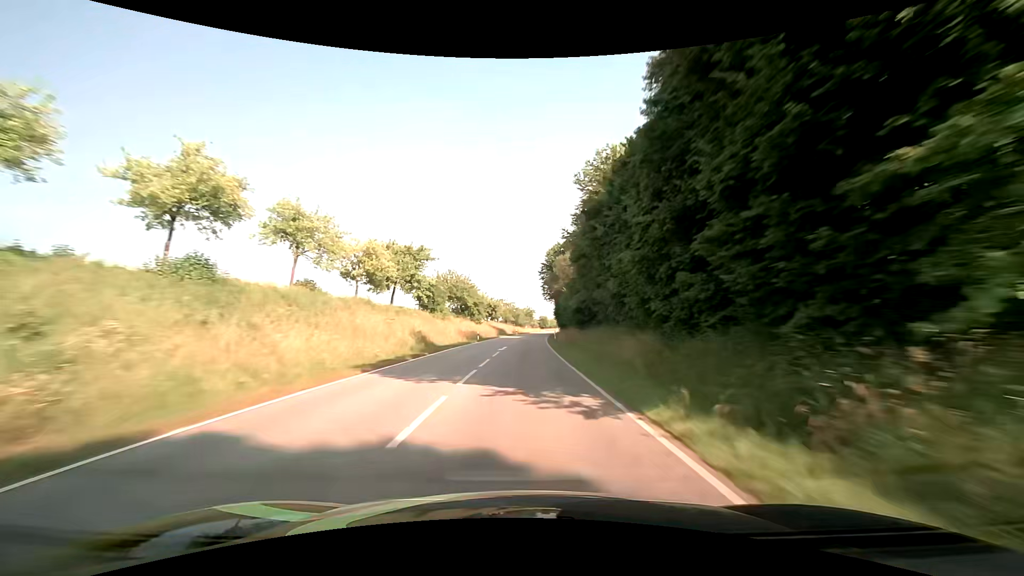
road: secondary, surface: asphalt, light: Day
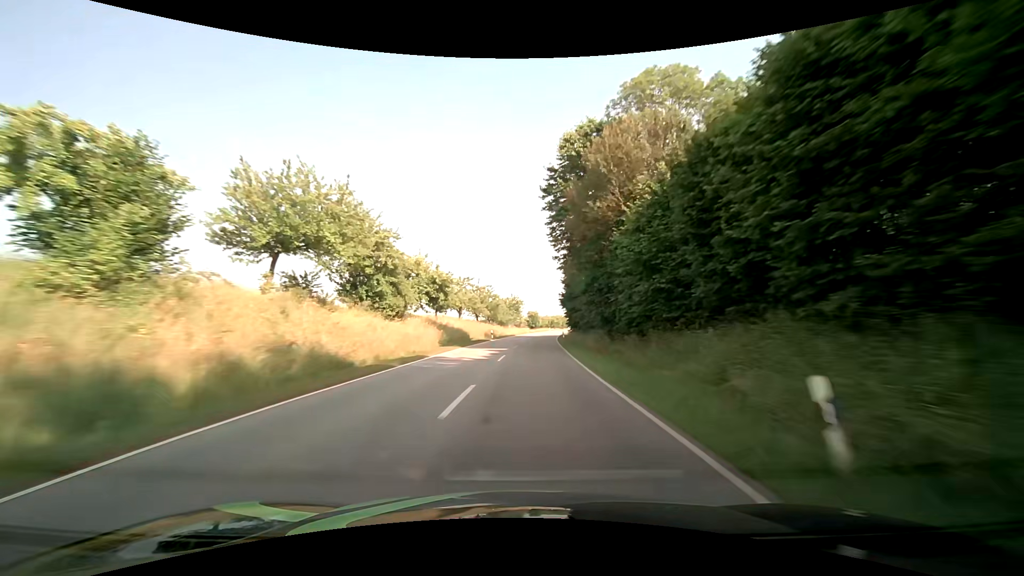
(+0.6, +46.6) m; +2°
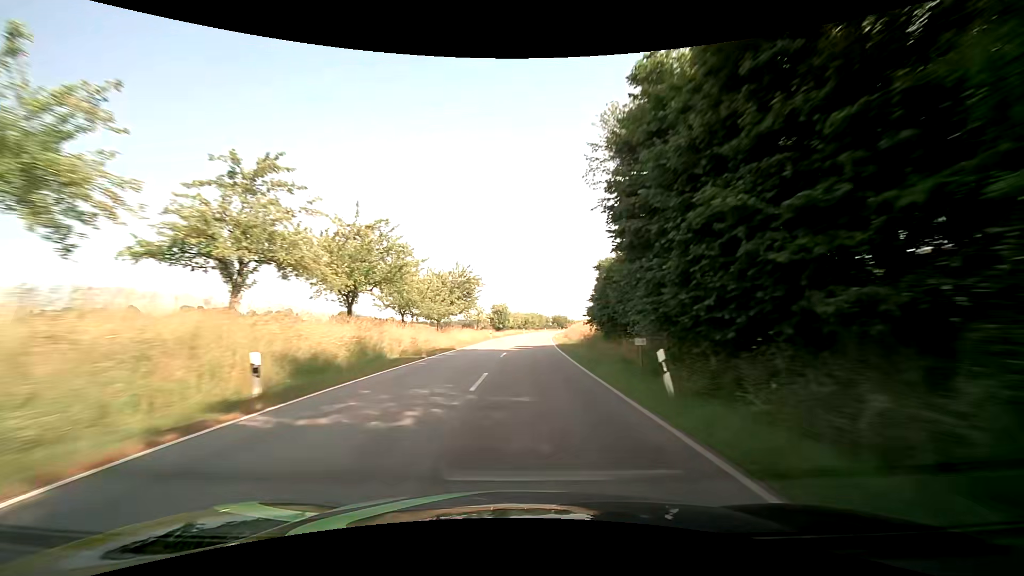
(+1.4, +44.9) m; +3°
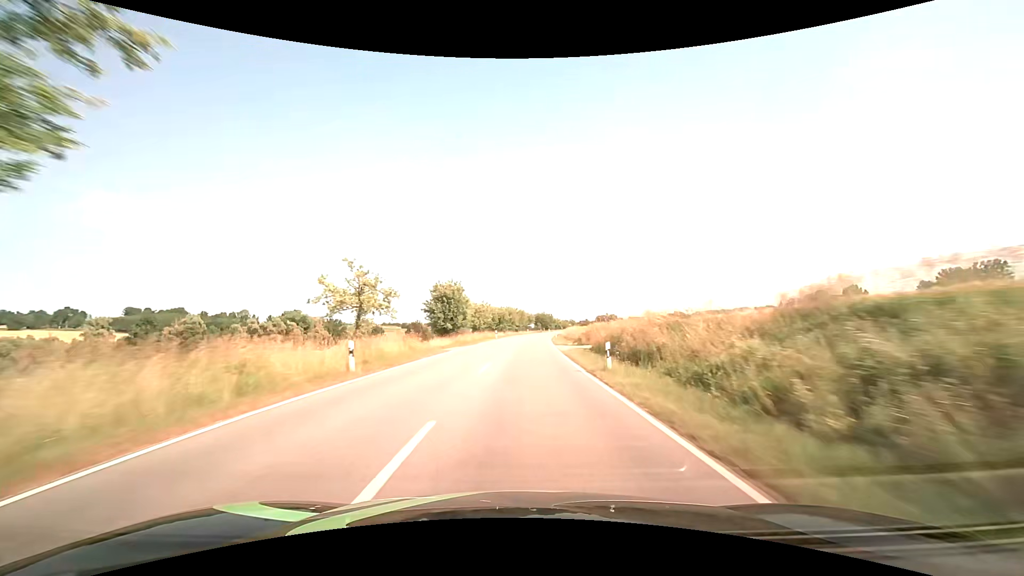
(+1.3, +43.5) m; +3°
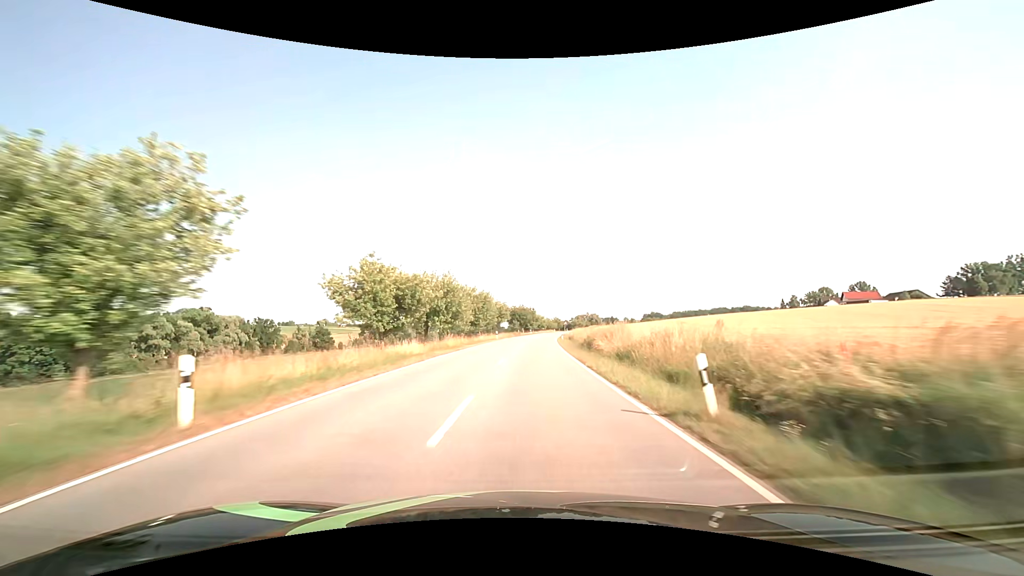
(+1.4, +57.1) m; +3°
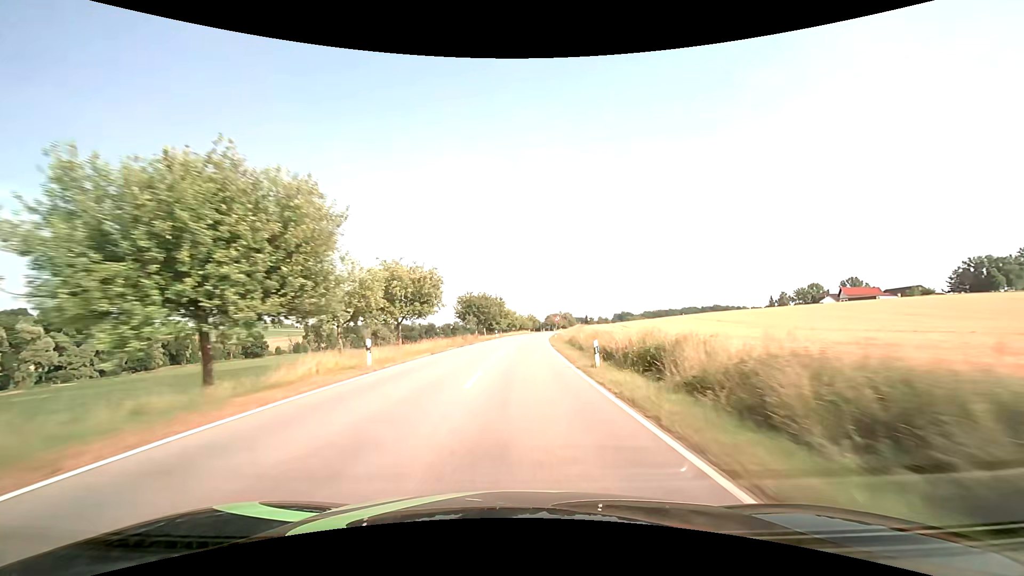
(+1.4, +42.6) m; +3°
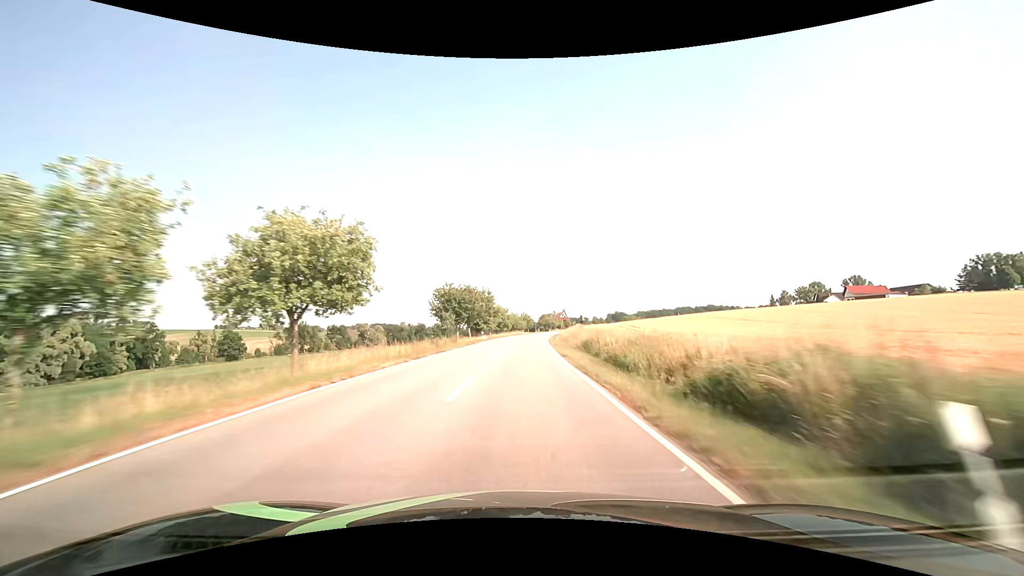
(+0.1, +14.2) m; +1°
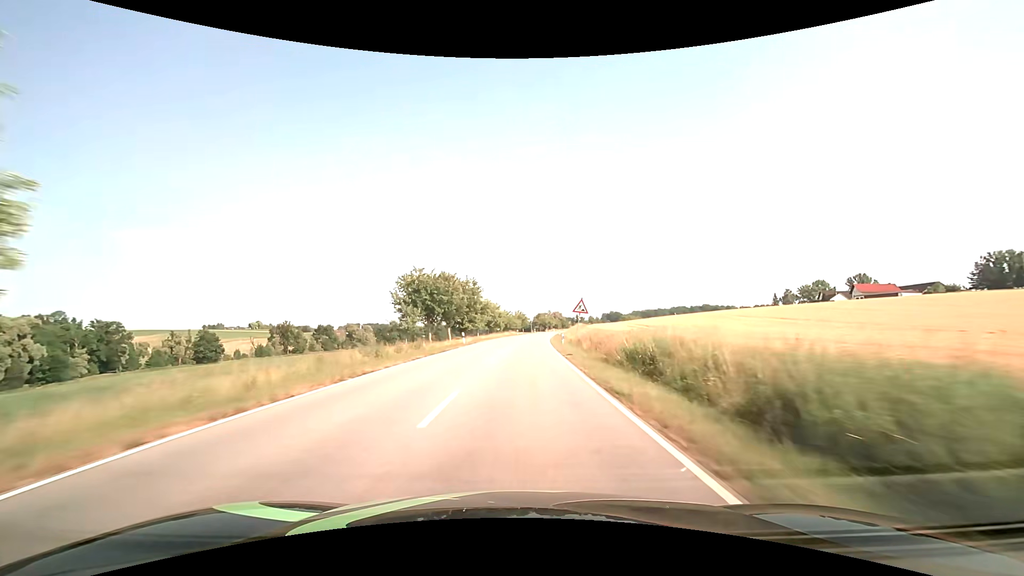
(0.0, +14.1) m; 0°
(0, +10) (0, +20) (+1, +30) (+1, +40) (+1, +50) (+2, +60) (+3, +70) (+4, +80) (+4, +90) (+6, +100) m
